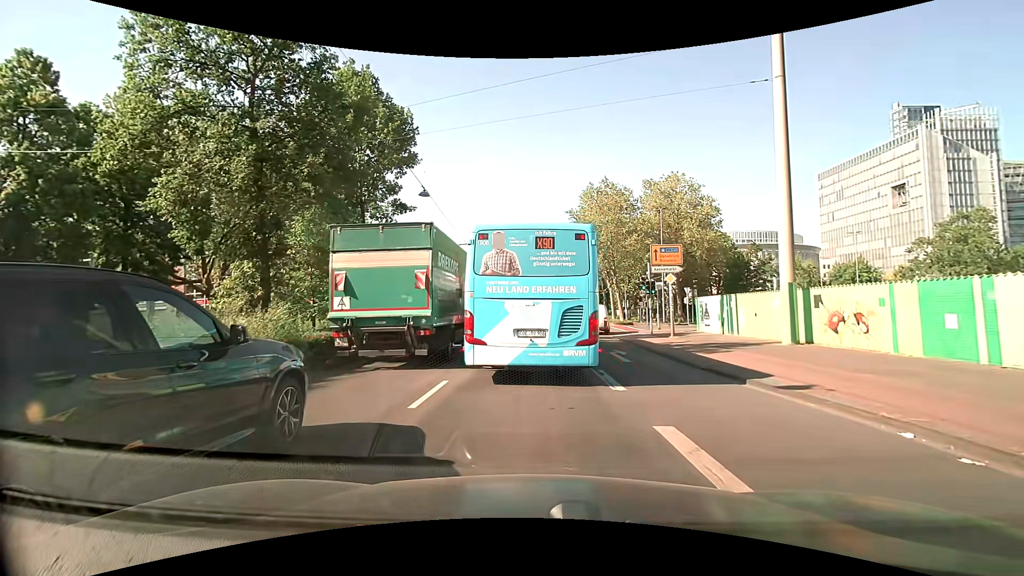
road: secondary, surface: asphalt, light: Day
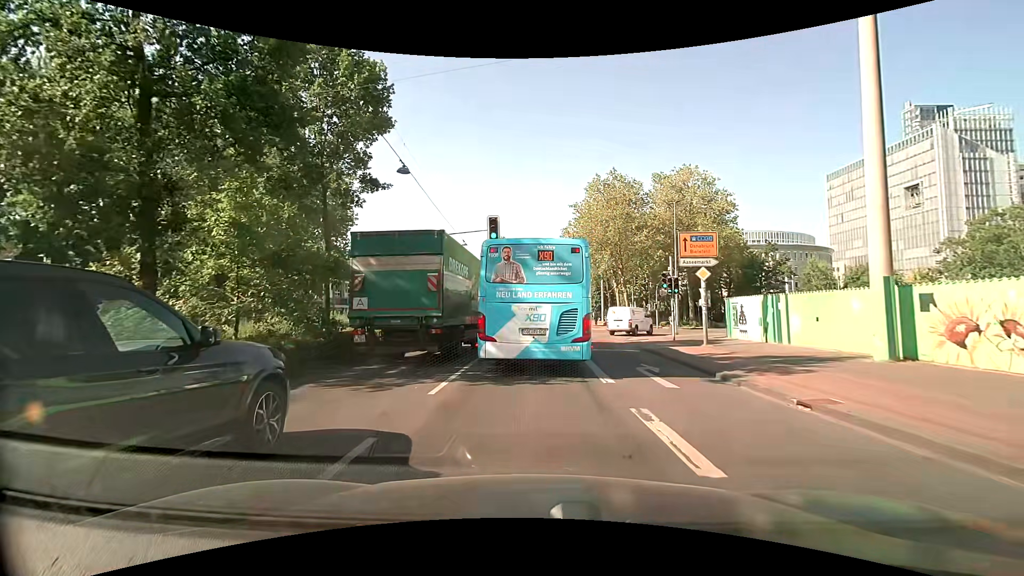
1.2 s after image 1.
(-0.1, +4.8) m; -1°
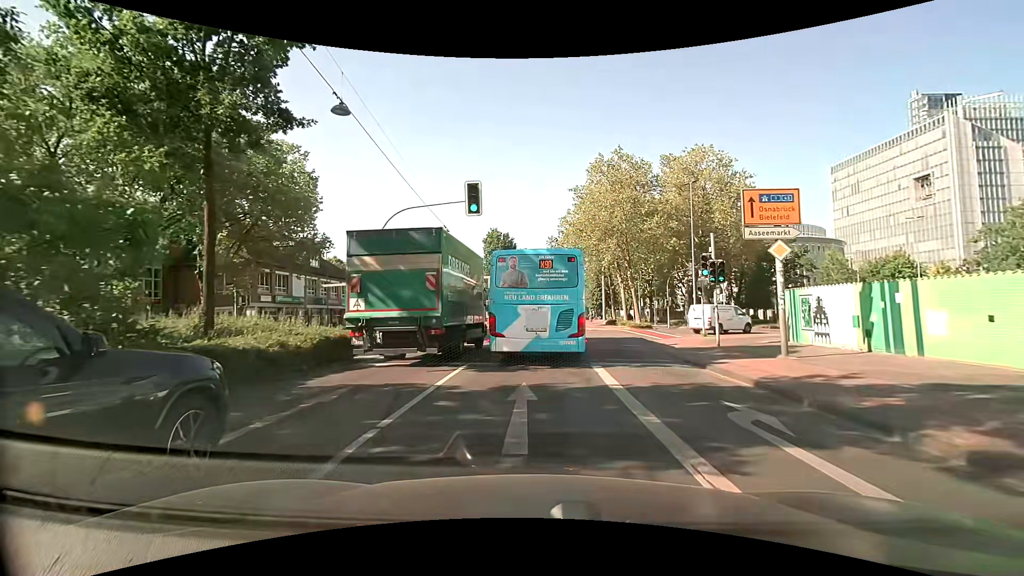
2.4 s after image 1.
(0.0, +6.8) m; +1°
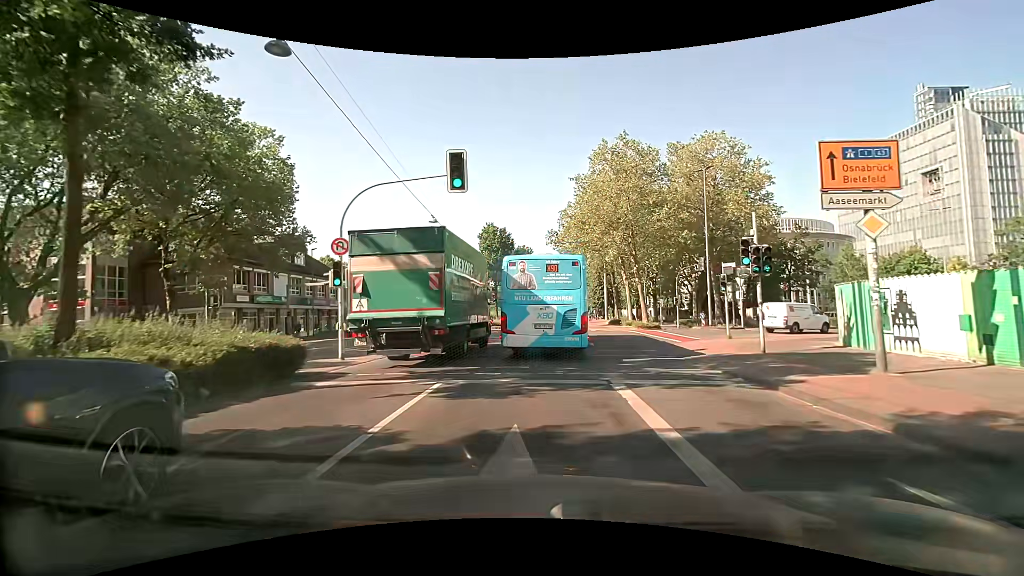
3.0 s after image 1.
(0.0, +3.8) m; 0°
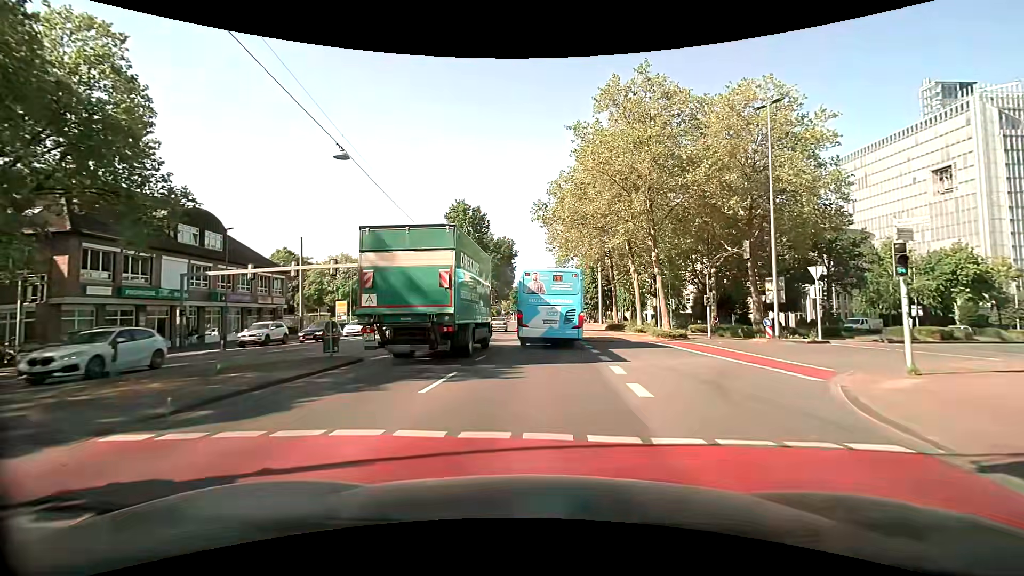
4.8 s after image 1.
(+0.2, +13.3) m; +2°
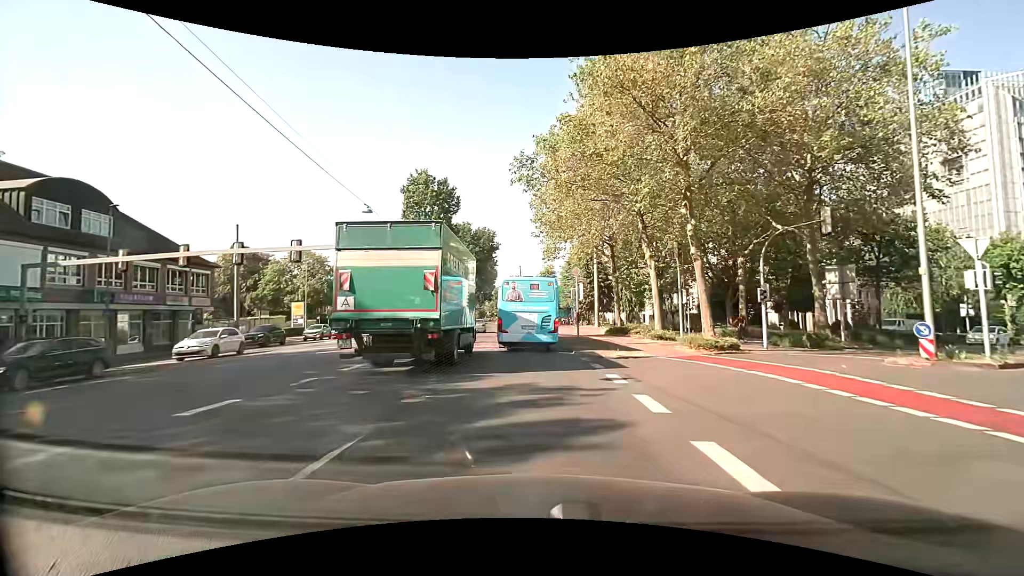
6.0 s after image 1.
(+0.2, +10.9) m; +1°
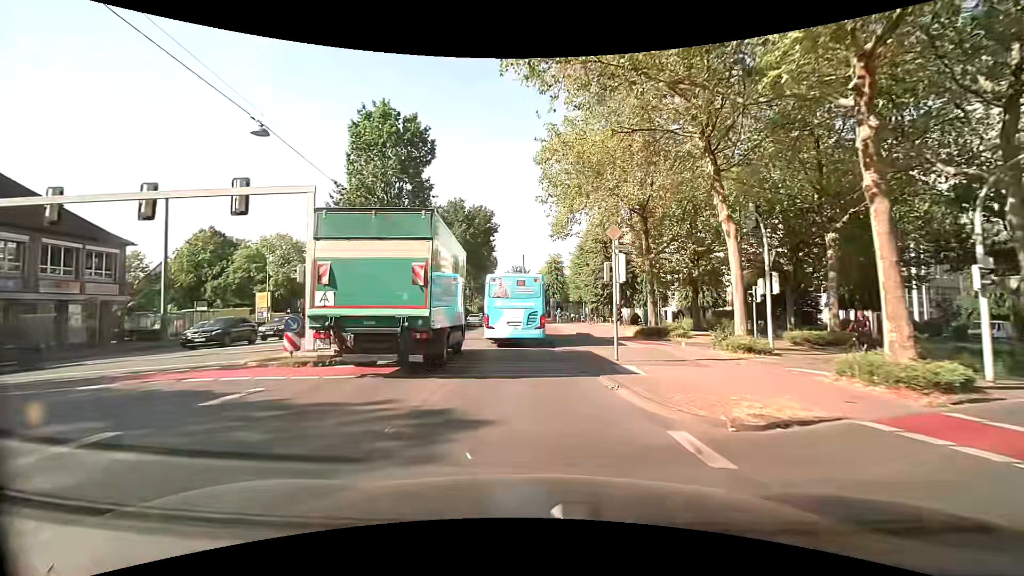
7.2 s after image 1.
(0.0, +11.6) m; 0°
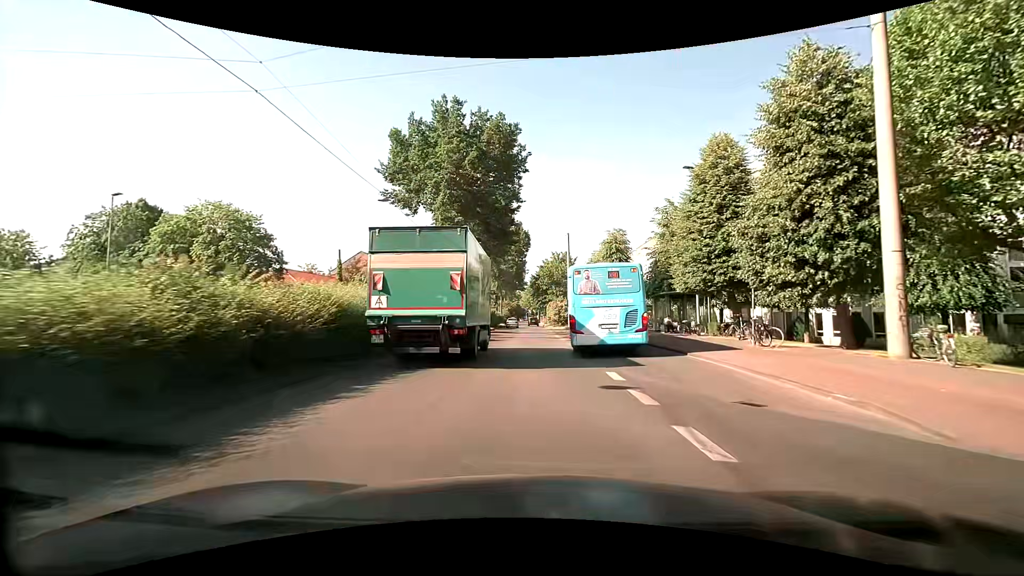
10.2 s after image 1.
(-1.4, +29.1) m; -5°
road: primary
(0, +10) (0, +20) (0, +30) (0, +40) (0, +50) (+1, +60) (+1, +70) (+1, +80) (+1, +90) (+1, +100) m
